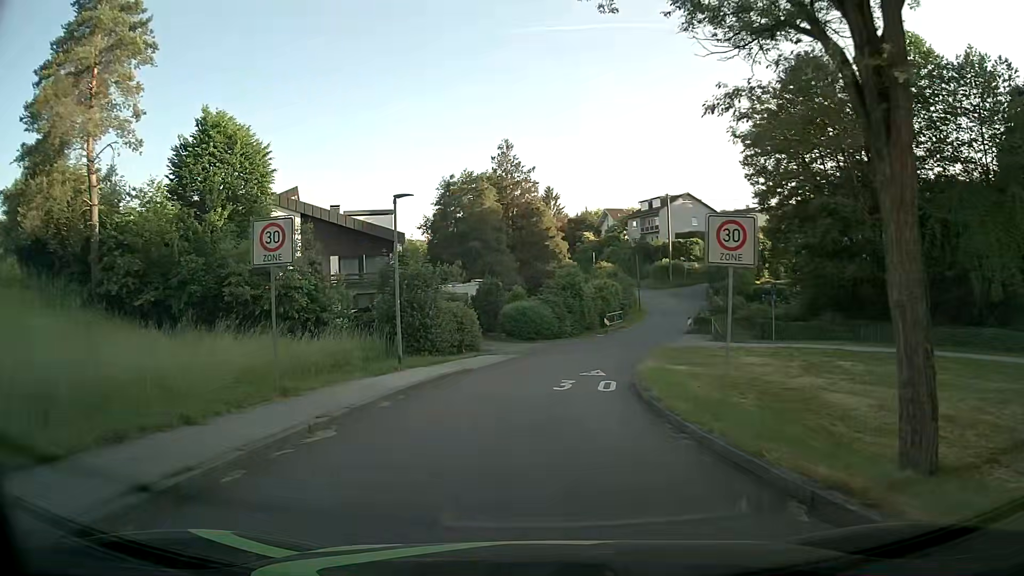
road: residential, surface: asphalt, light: Day
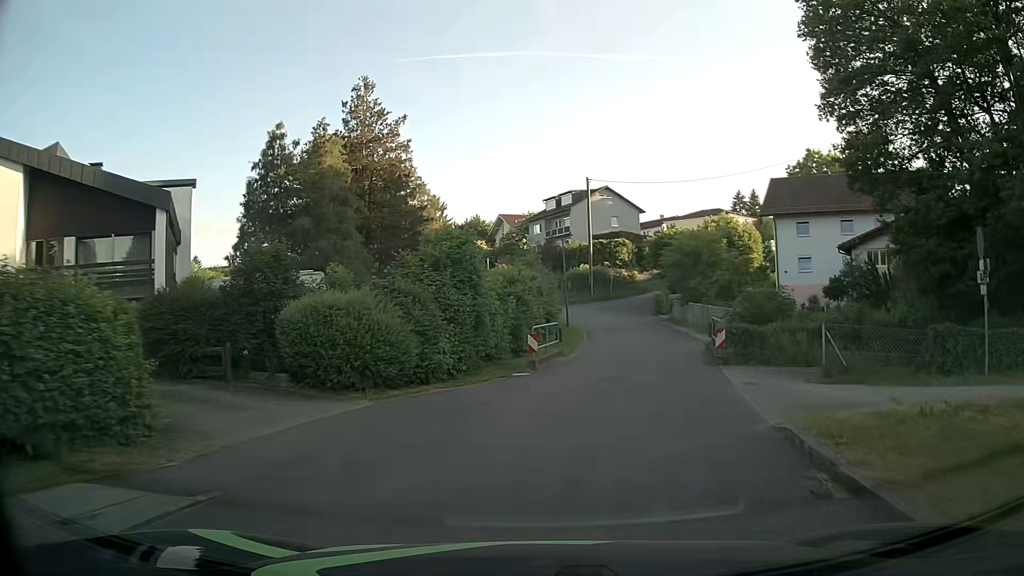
(+1.1, +22.3) m; +10°
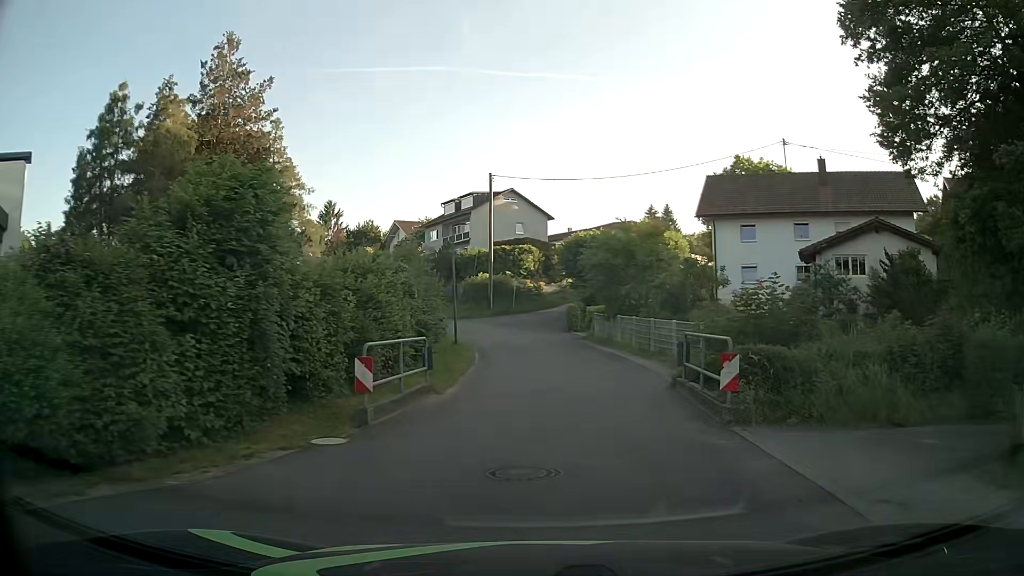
(+0.6, +8.8) m; +8°
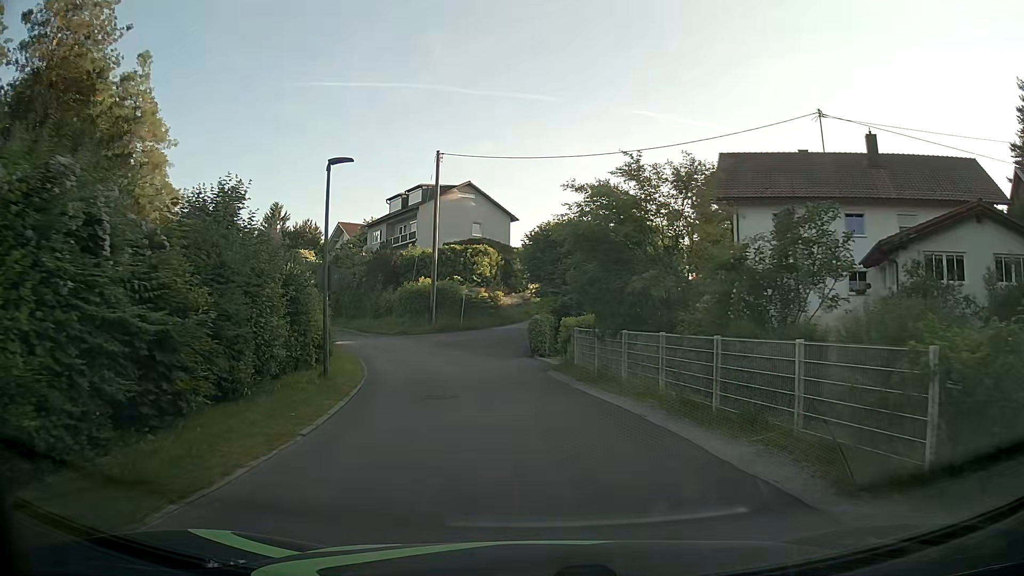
(+0.5, +12.6) m; +2°
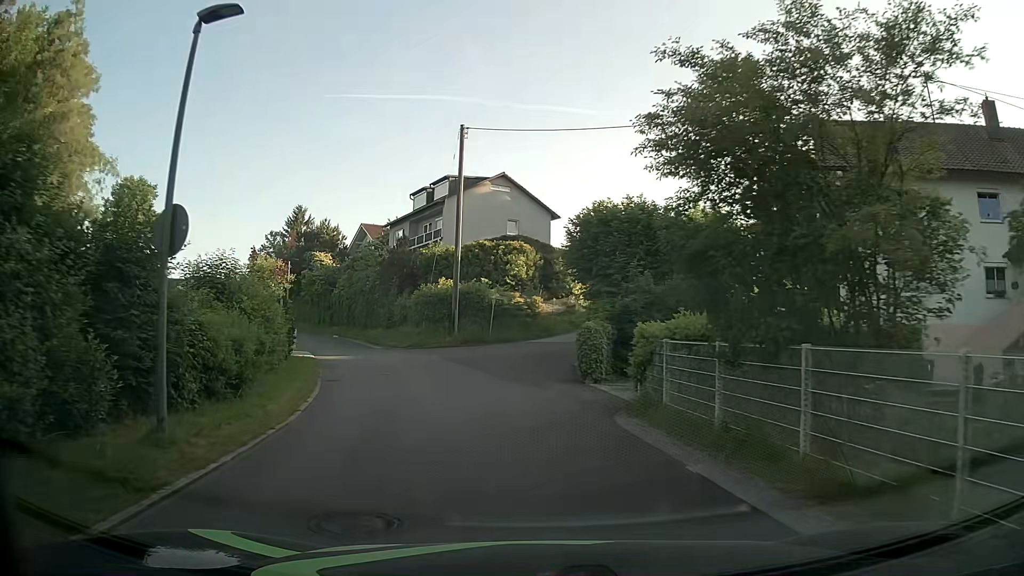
(-0.1, +8.5) m; -2°
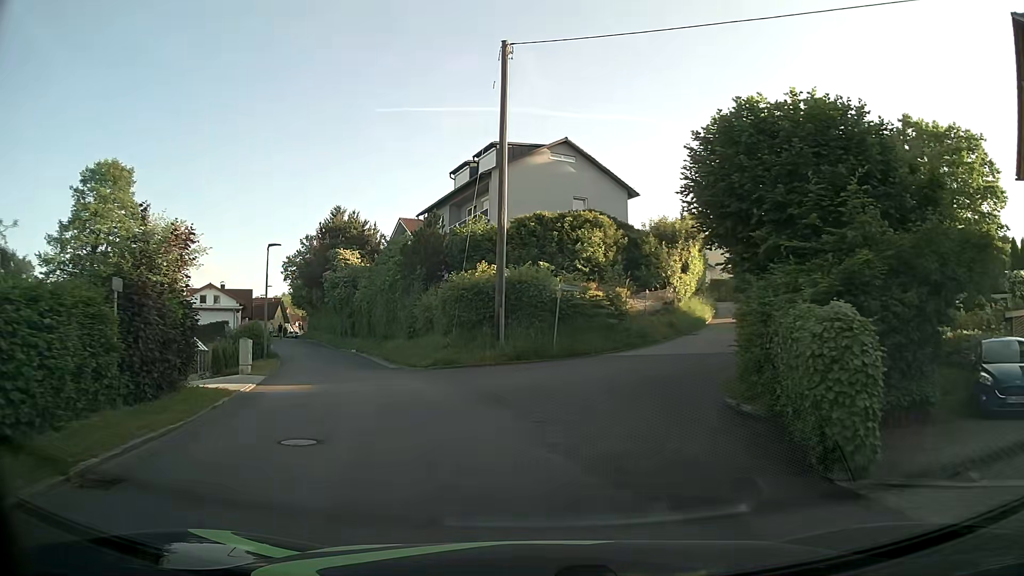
(-0.7, +12.5) m; -6°
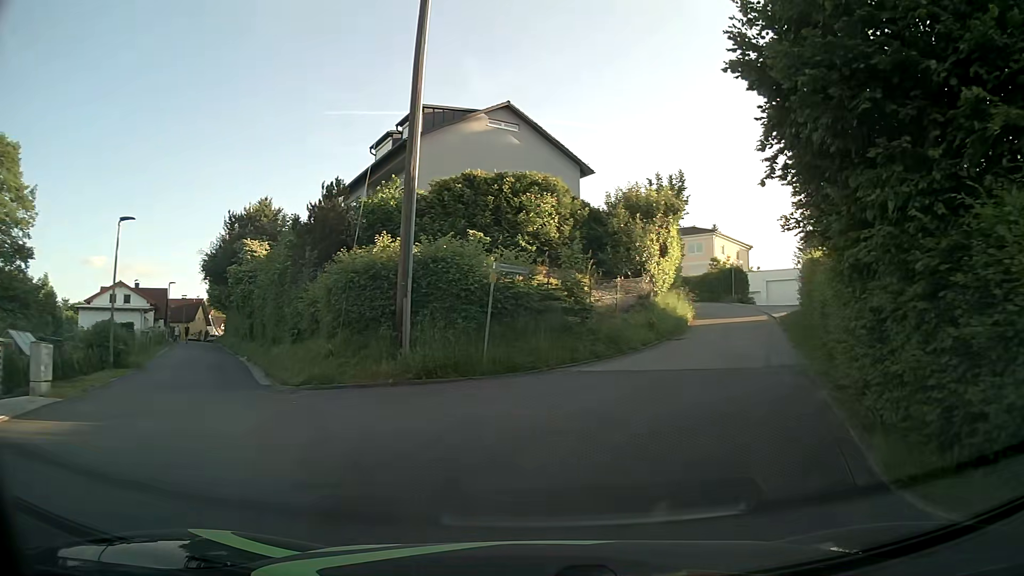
(+0.2, +7.8) m; +5°
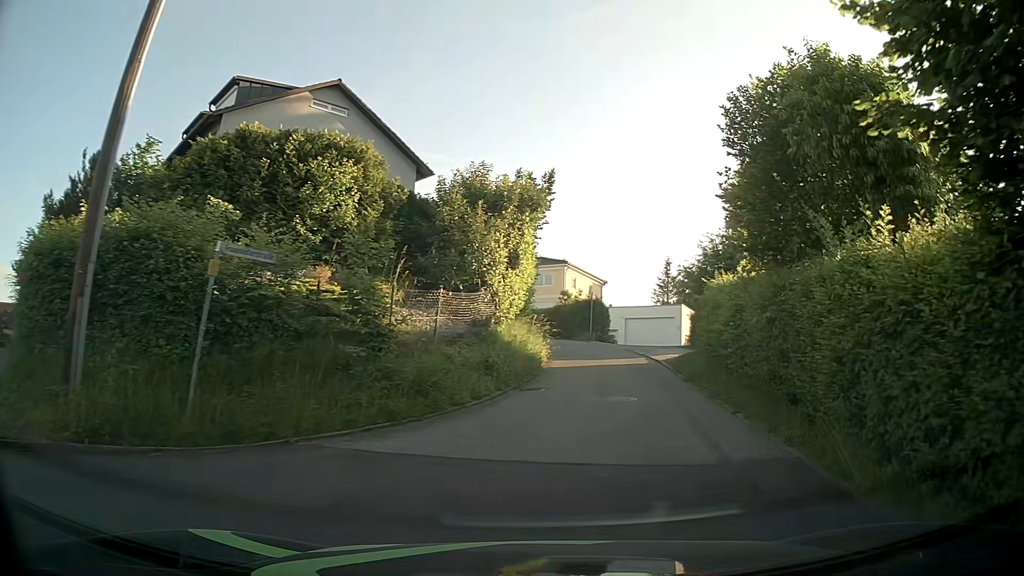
(+0.7, +6.9) m; +14°
